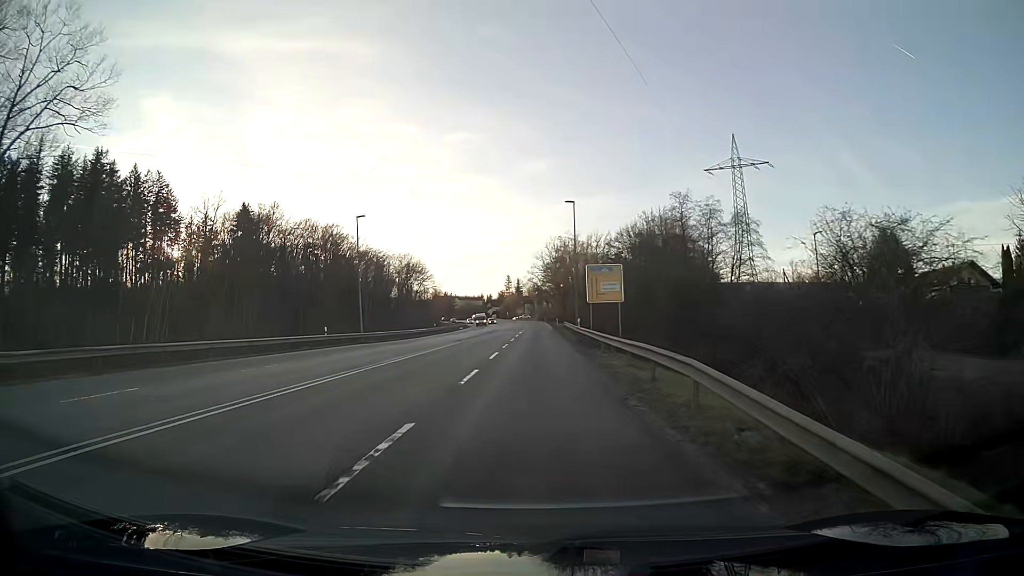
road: secondary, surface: asphalt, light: Day
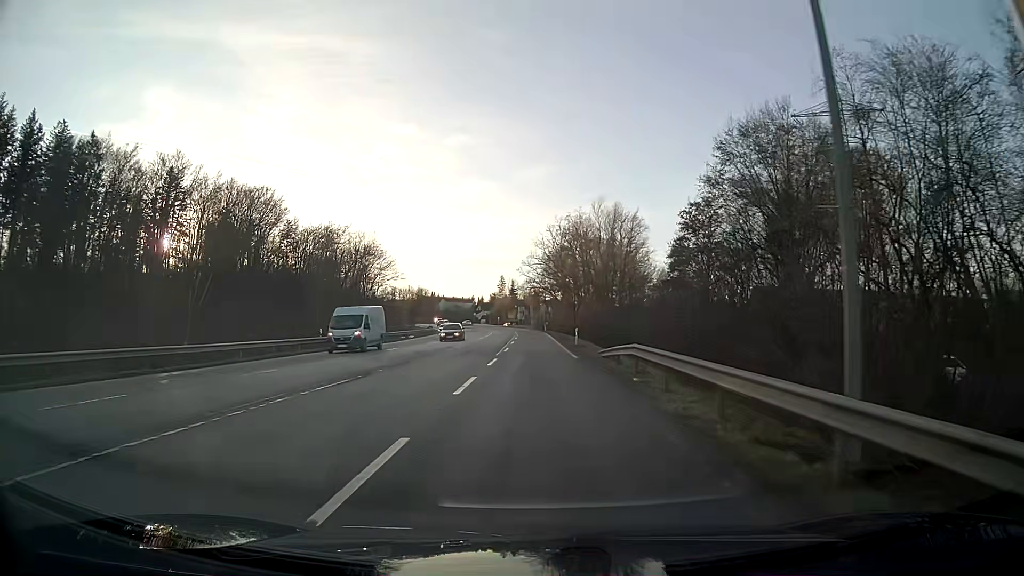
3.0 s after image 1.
(0.0, +45.5) m; 0°
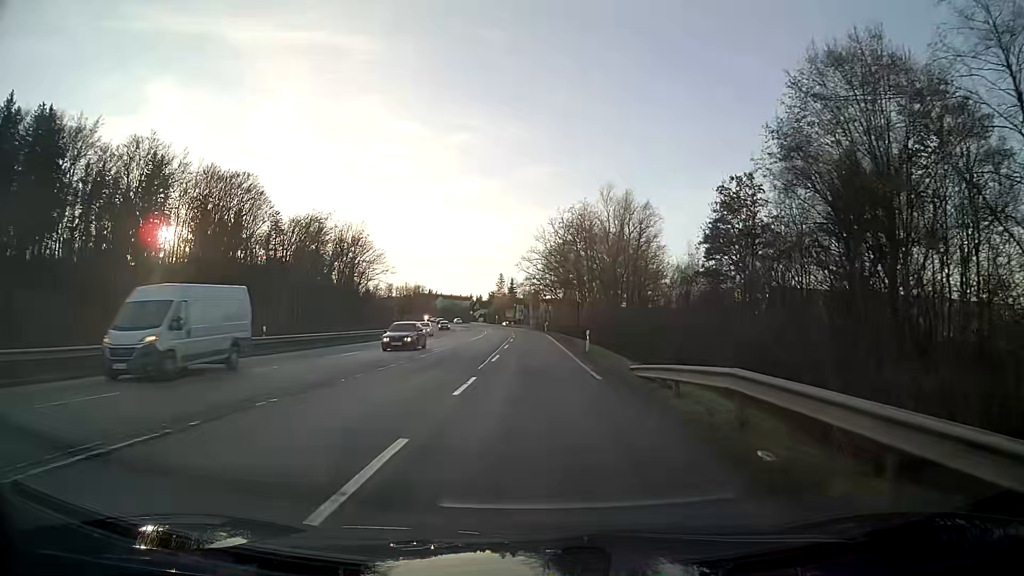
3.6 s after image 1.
(0.0, +9.1) m; 0°
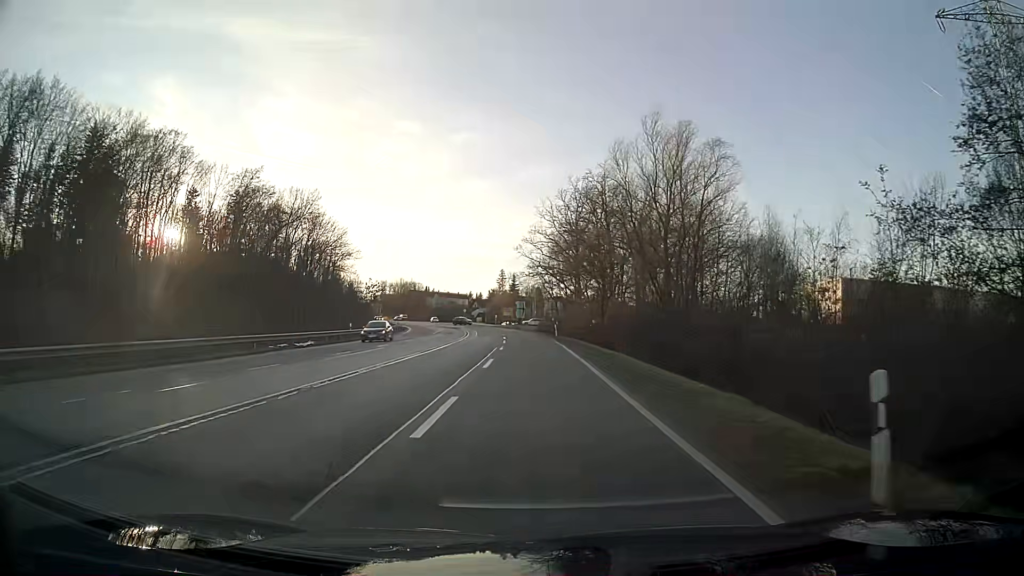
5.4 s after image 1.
(0.0, +27.2) m; 0°
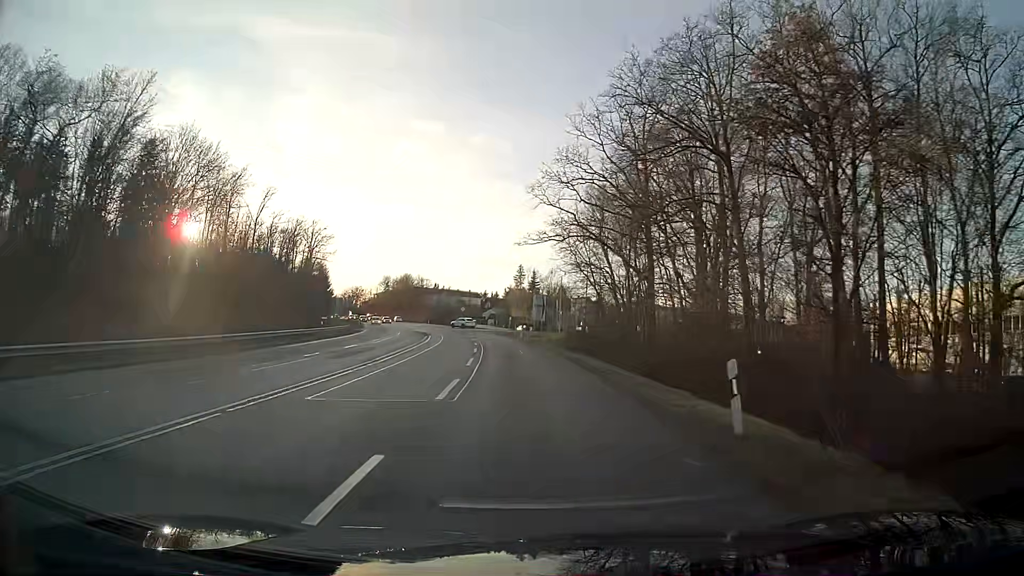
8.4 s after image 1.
(-0.8, +45.2) m; -2°
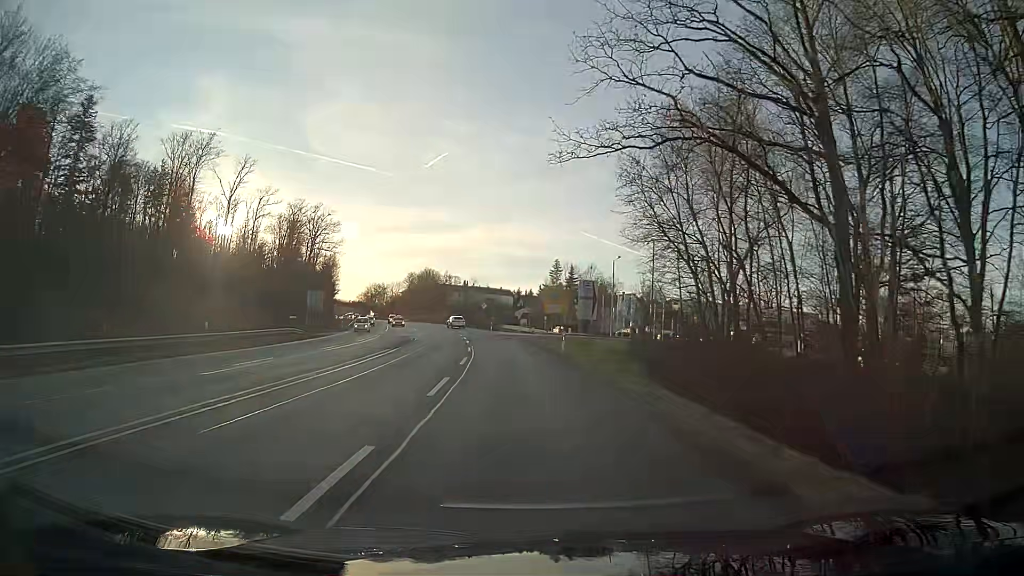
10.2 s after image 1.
(-0.7, +26.8) m; -3°
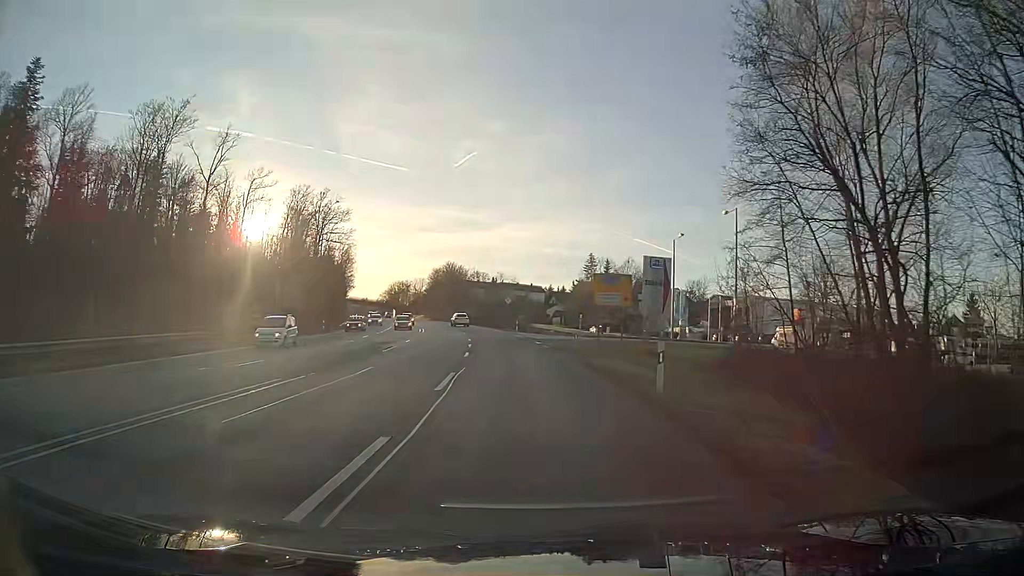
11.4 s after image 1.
(-0.5, +17.8) m; -3°
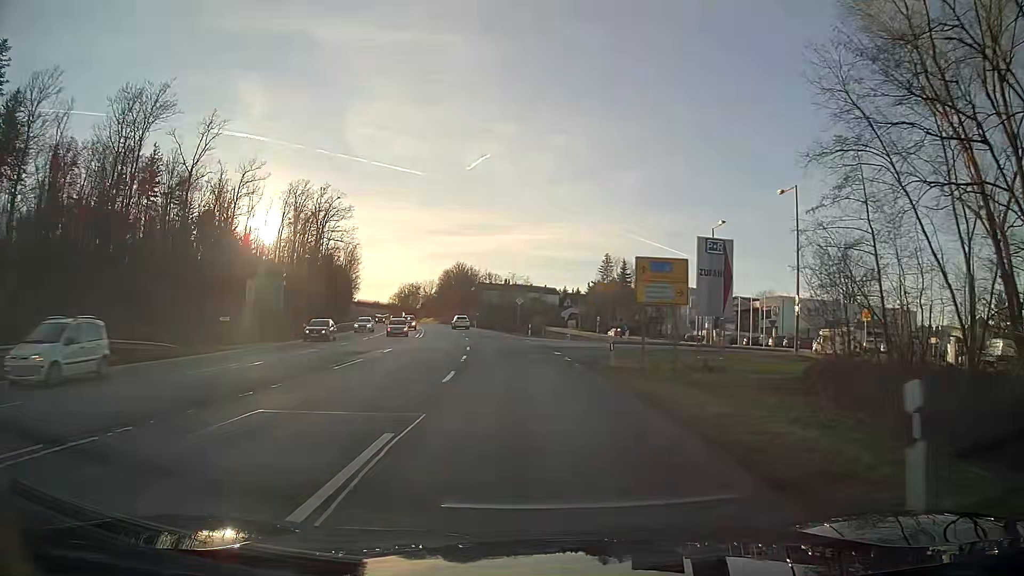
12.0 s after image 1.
(0.0, +8.9) m; 0°
